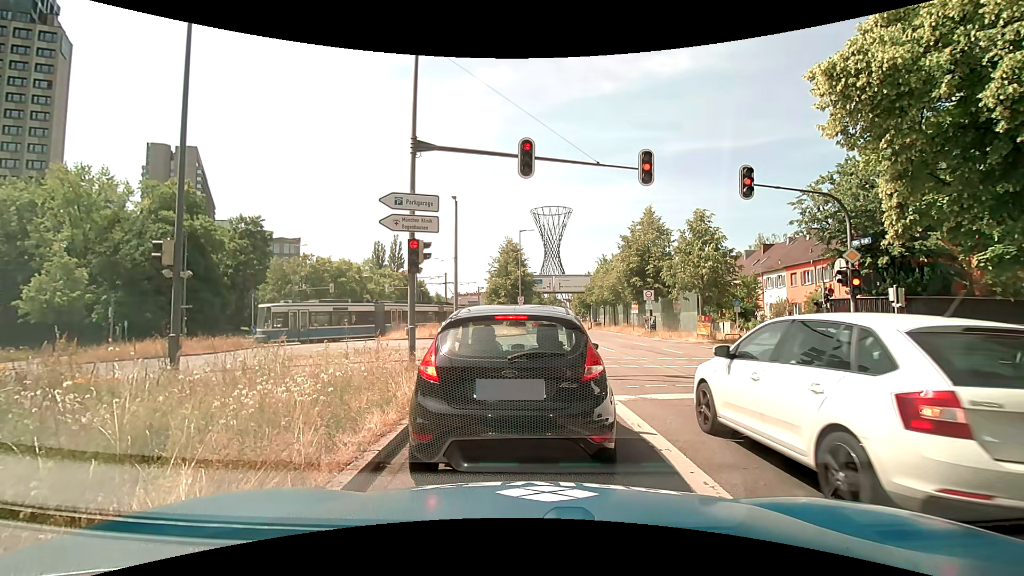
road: primary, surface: asphalt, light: Day
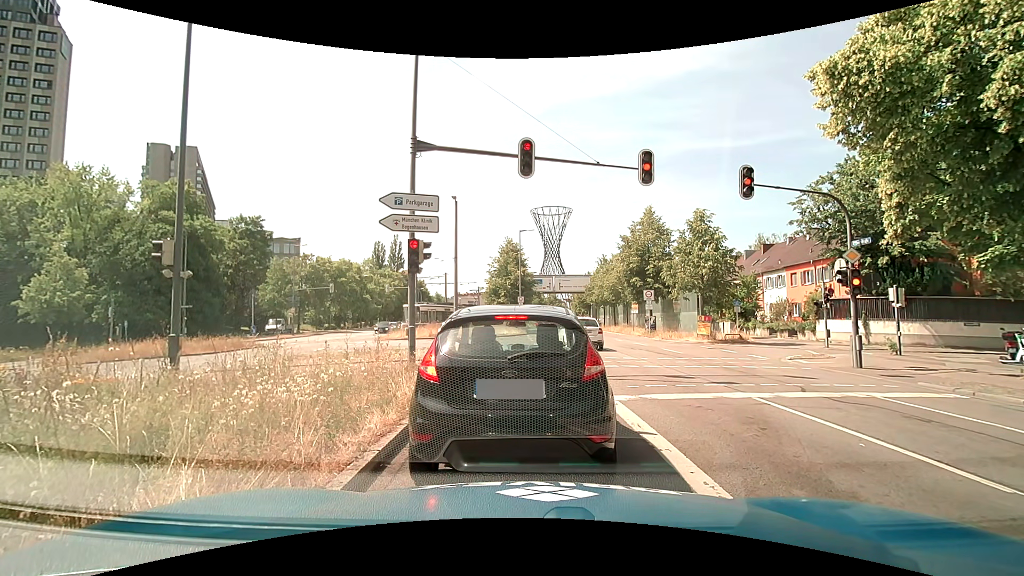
(0.0, 0.0) m; 0°
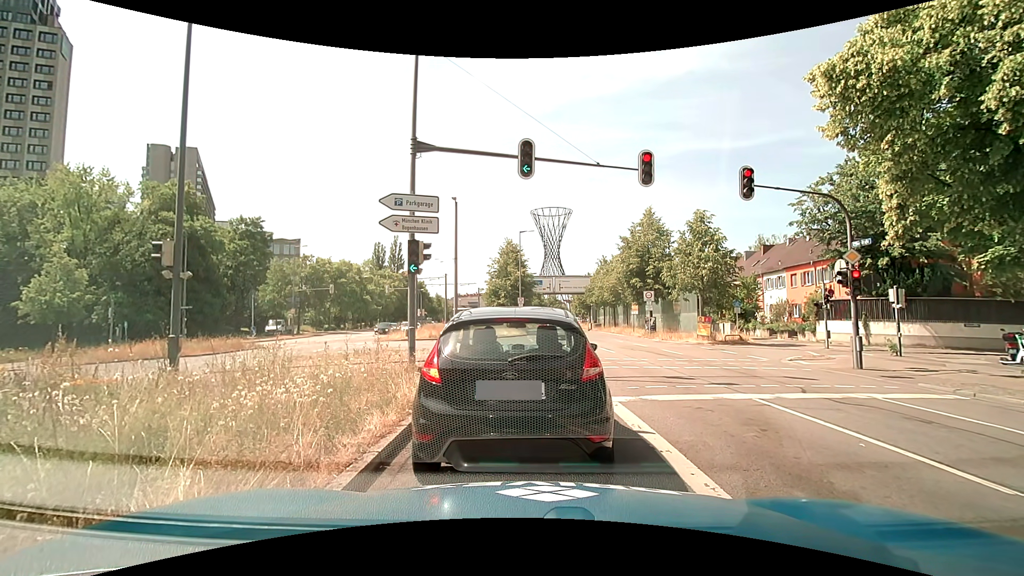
(0.0, 0.0) m; 0°
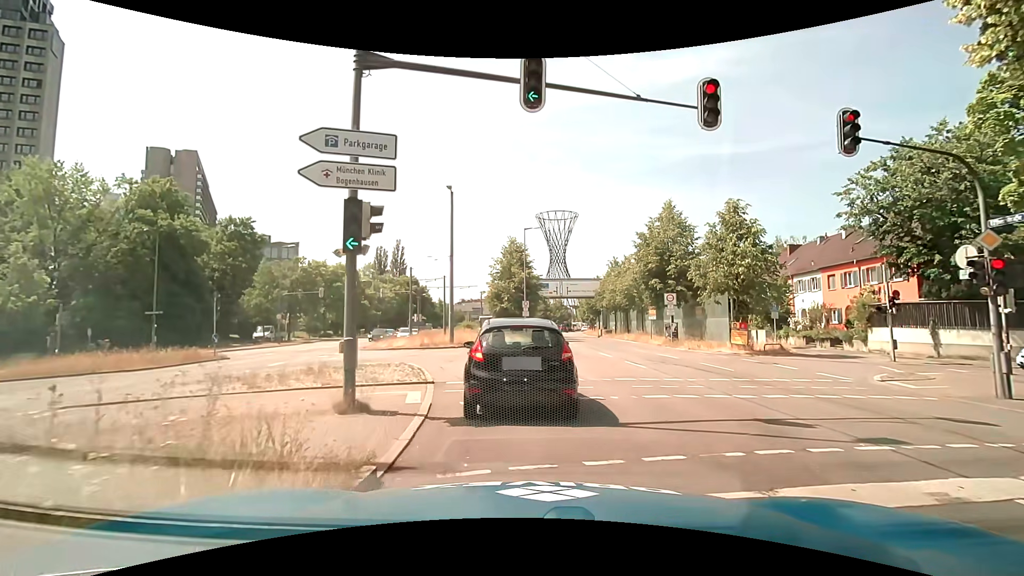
(+0.1, +5.1) m; +1°
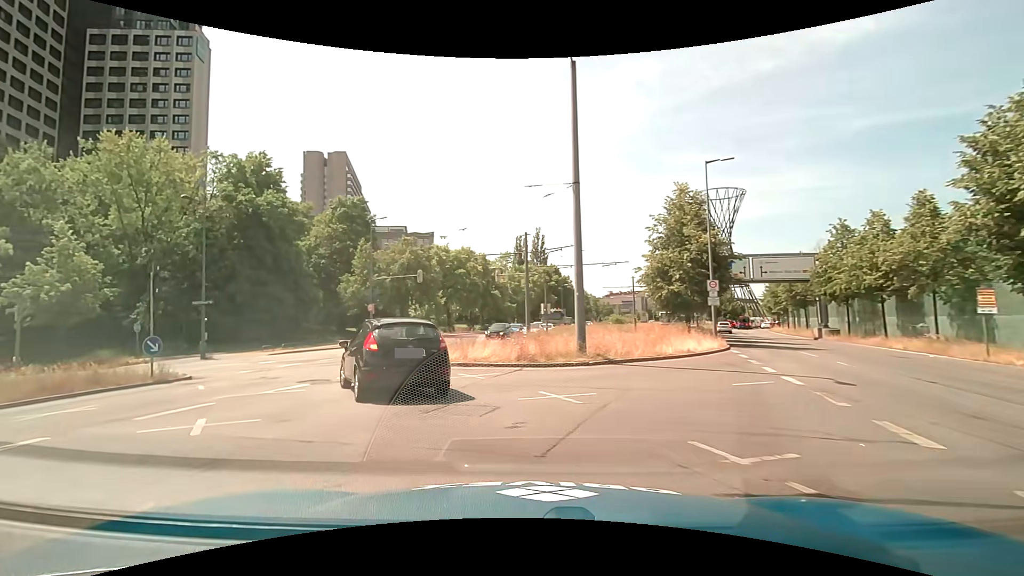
(-1.5, +16.6) m; -17°
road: secondary_link
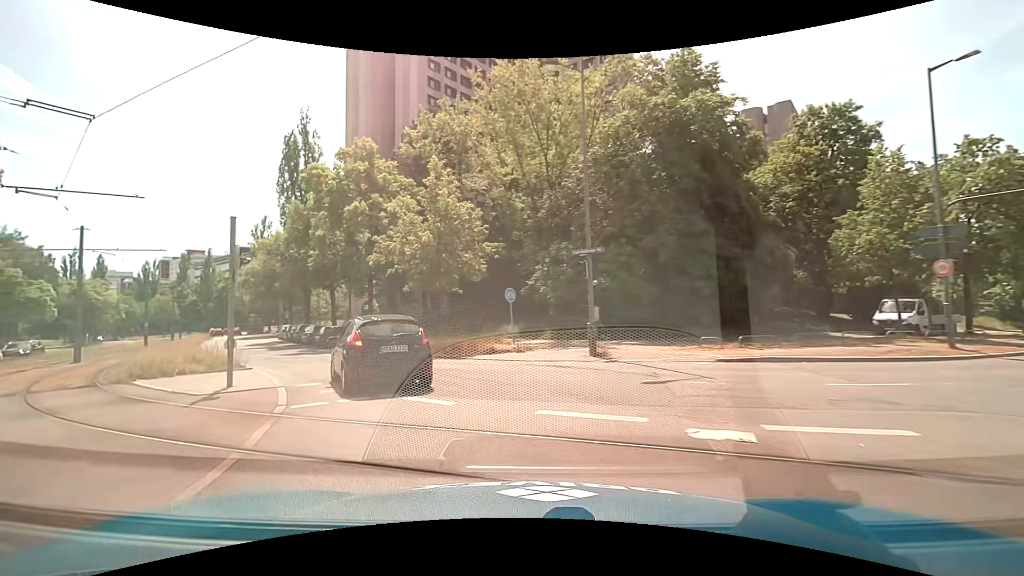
(-8.3, +19.0) m; -47°
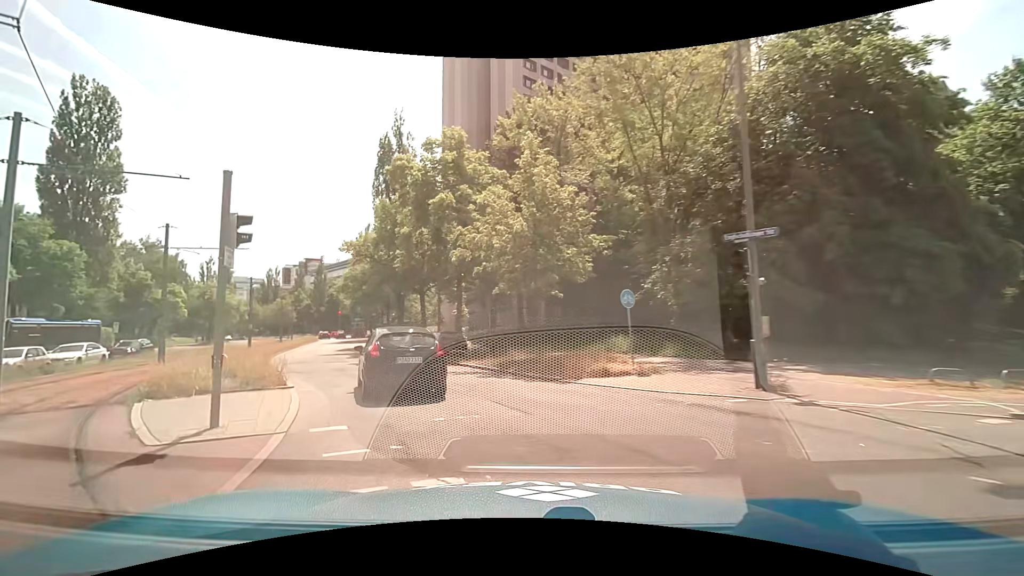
(-0.5, +4.8) m; -12°
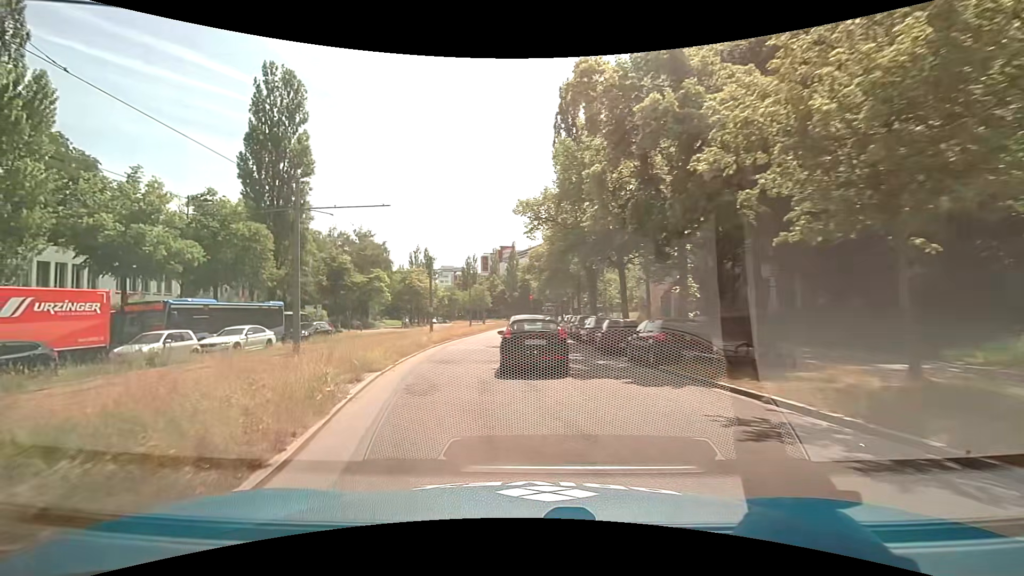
(-1.7, +9.9) m; -20°
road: secondary
